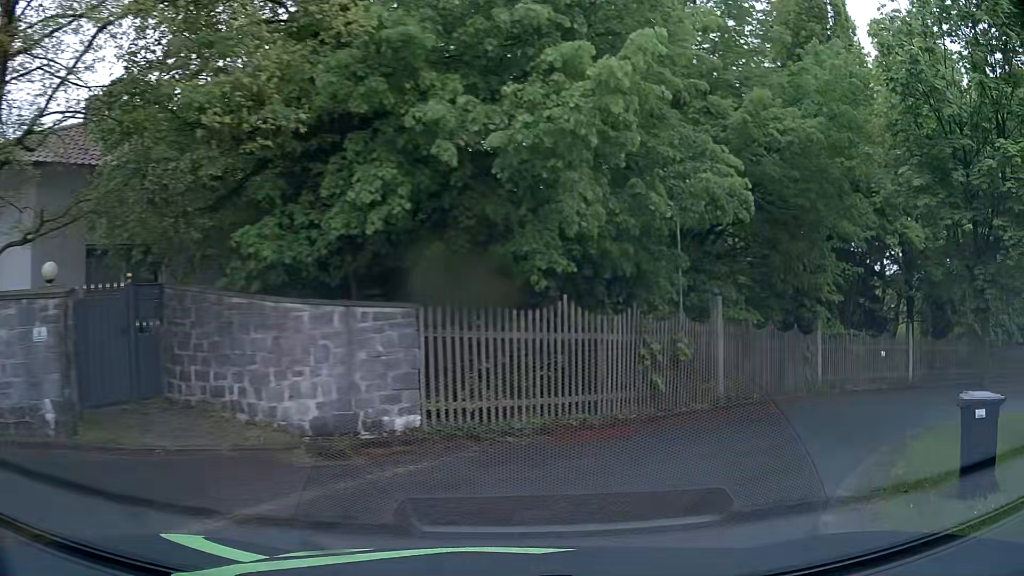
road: residential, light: Day
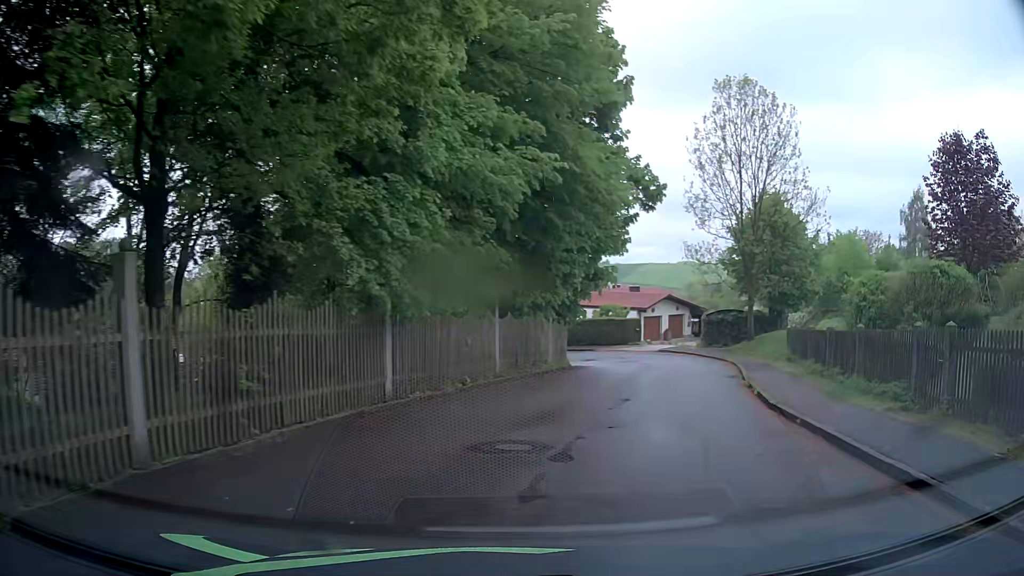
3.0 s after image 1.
(+9.0, +14.7) m; +58°
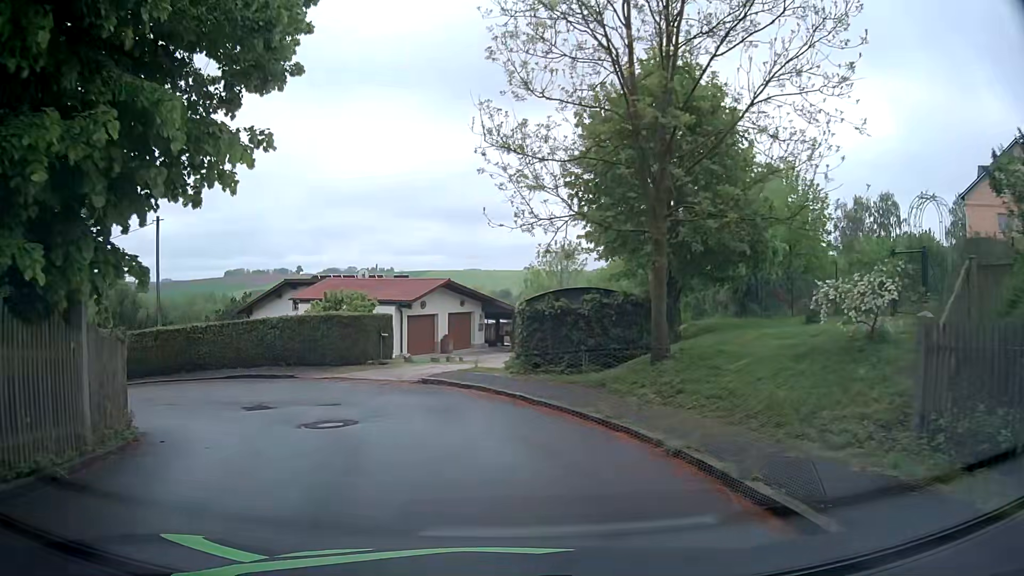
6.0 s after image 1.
(+5.0, +20.6) m; +19°
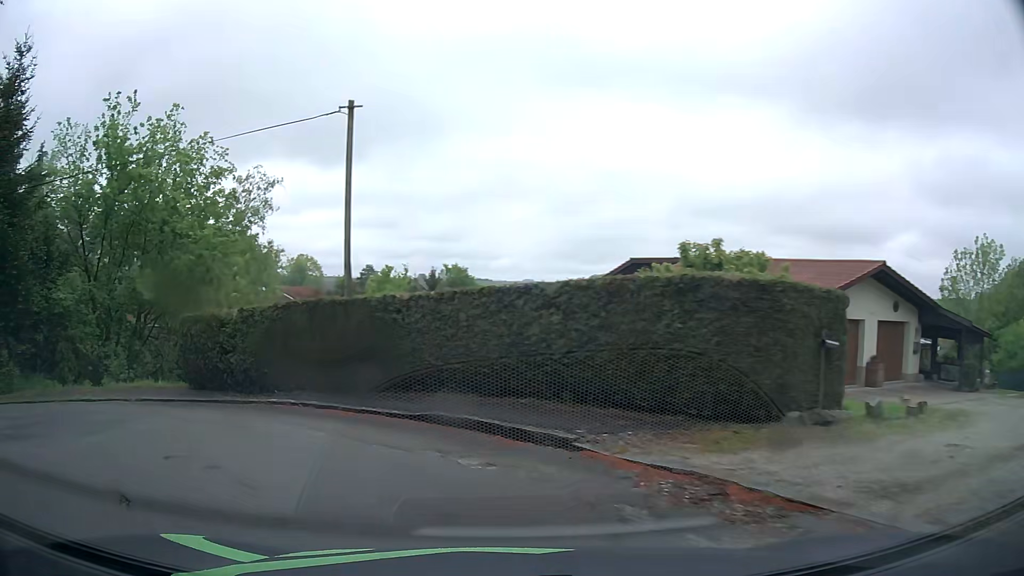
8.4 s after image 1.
(-2.6, +14.0) m; -31°
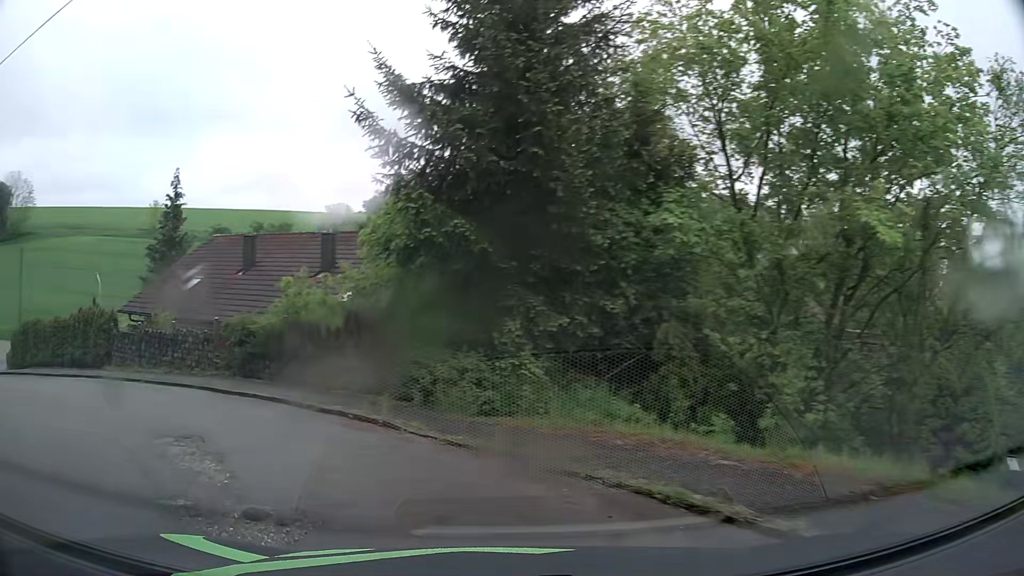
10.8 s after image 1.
(-5.4, +10.4) m; -55°
